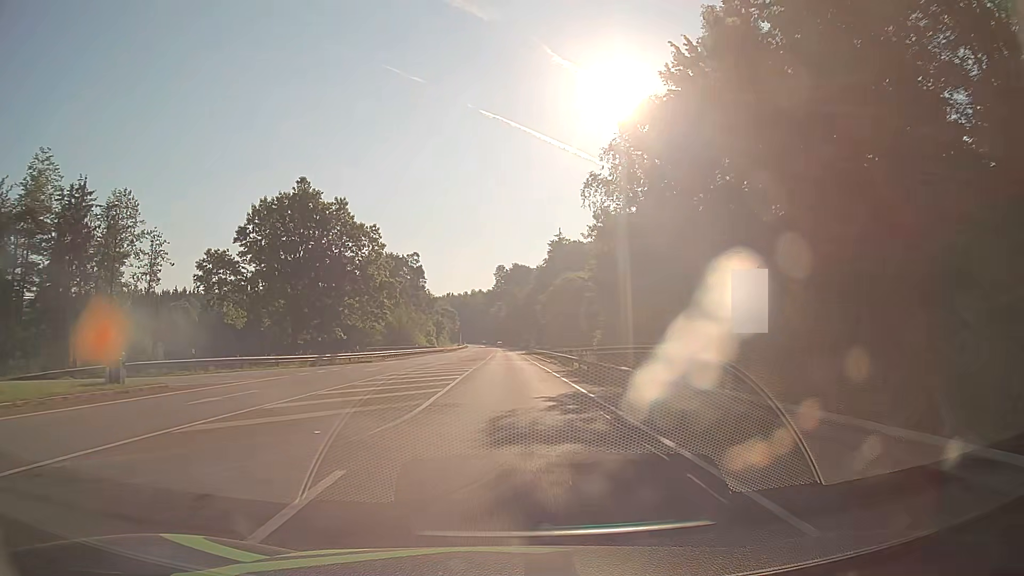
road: secondary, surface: asphalt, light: Day
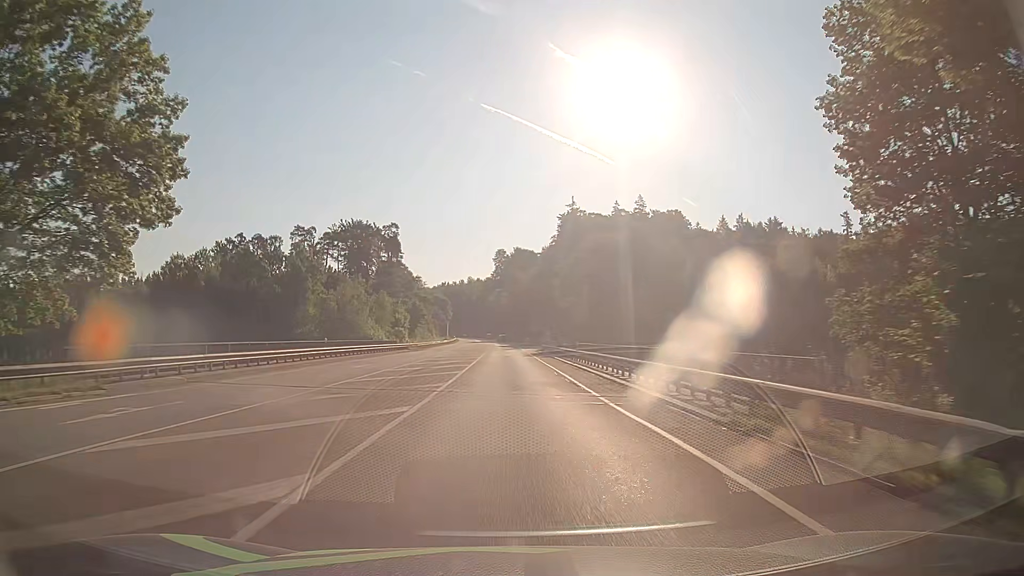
(-0.2, +43.0) m; 0°
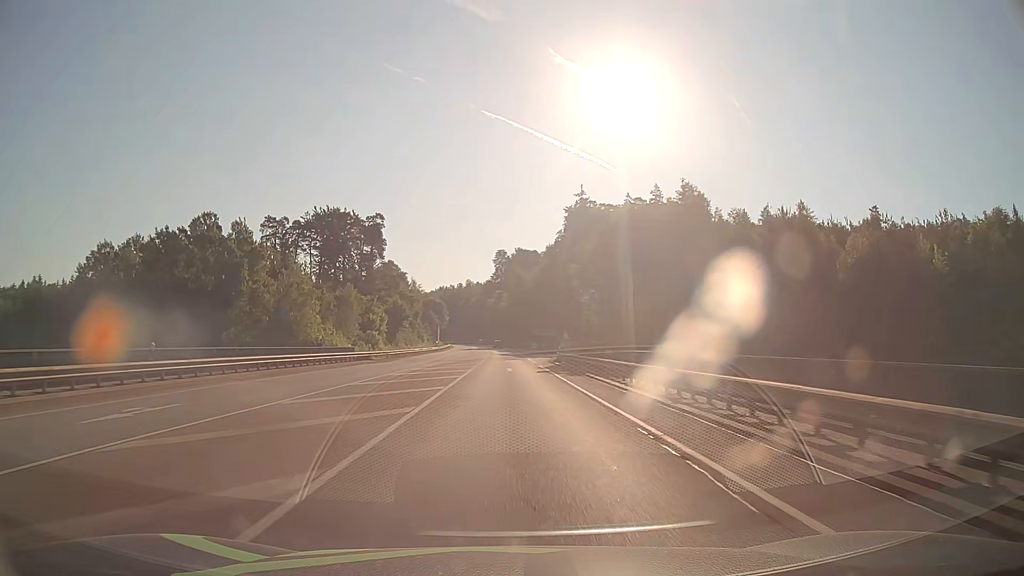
(0.0, +21.5) m; 0°
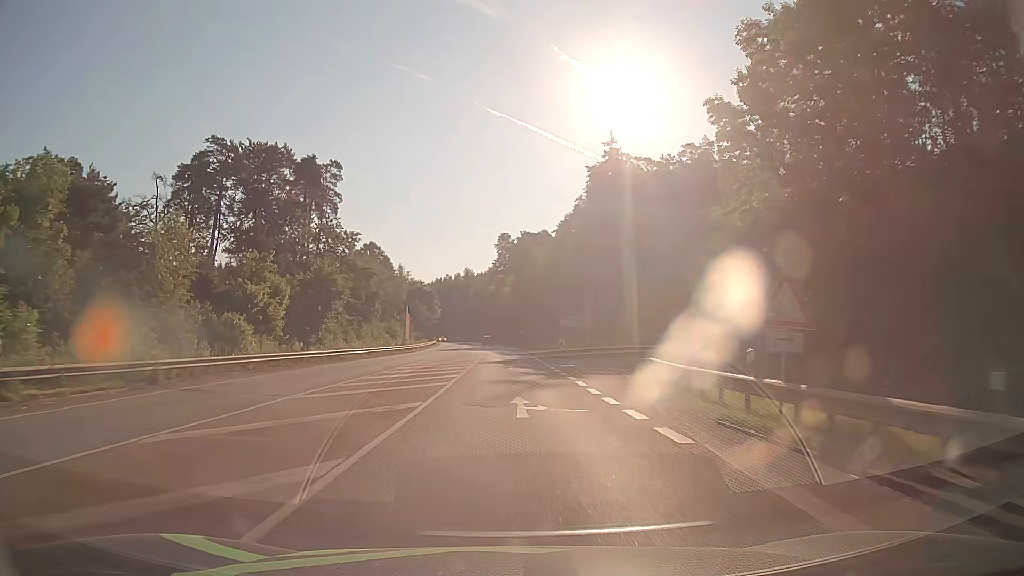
(-0.4, +43.0) m; -1°
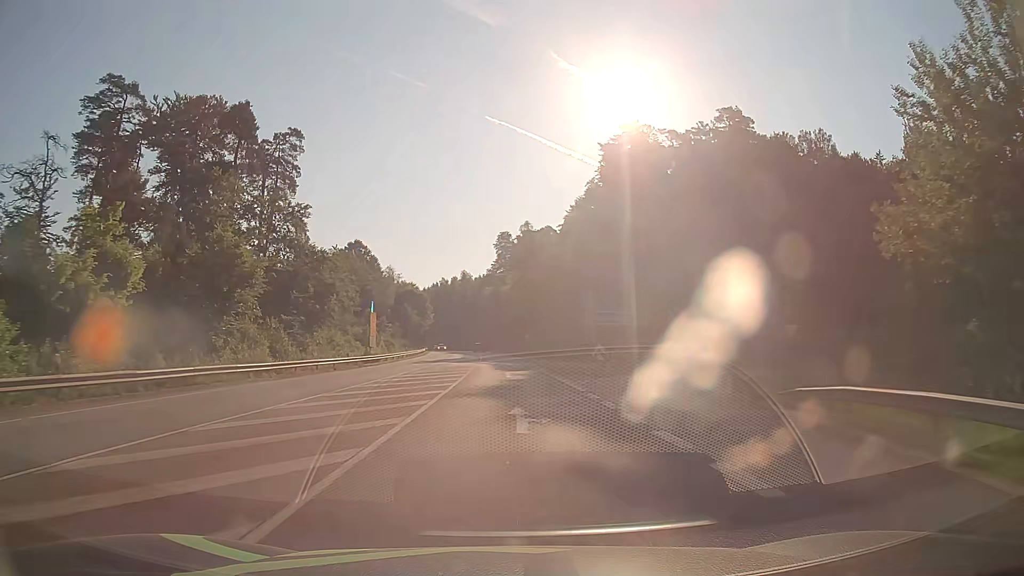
(0.0, +21.5) m; 0°
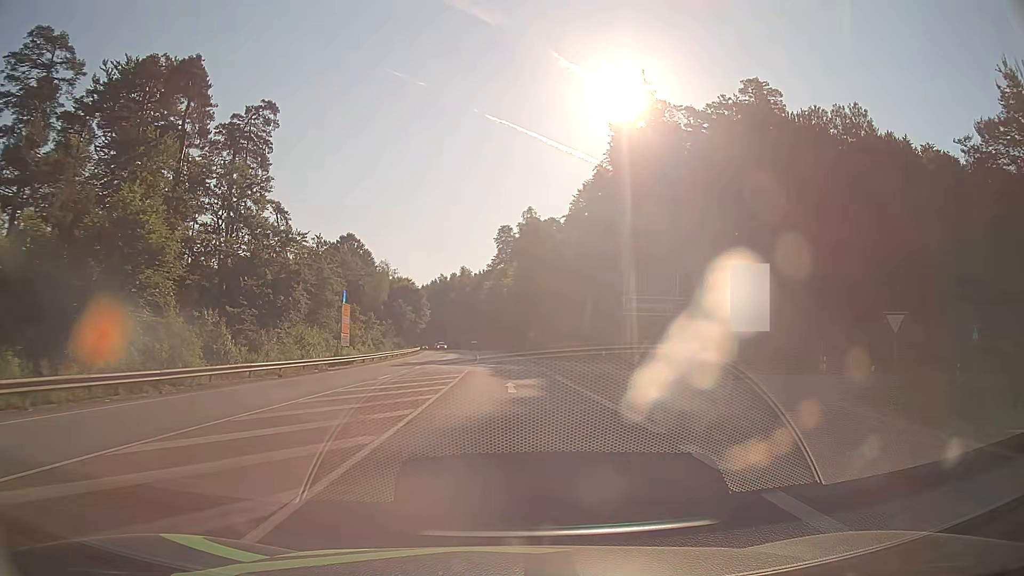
(0.0, +10.7) m; 0°
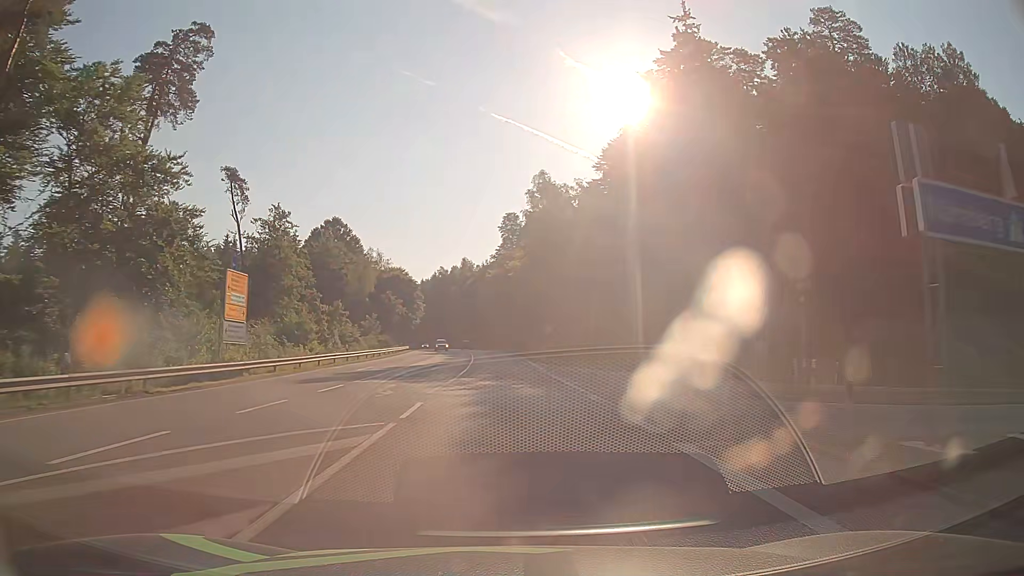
(-0.1, +21.4) m; 0°
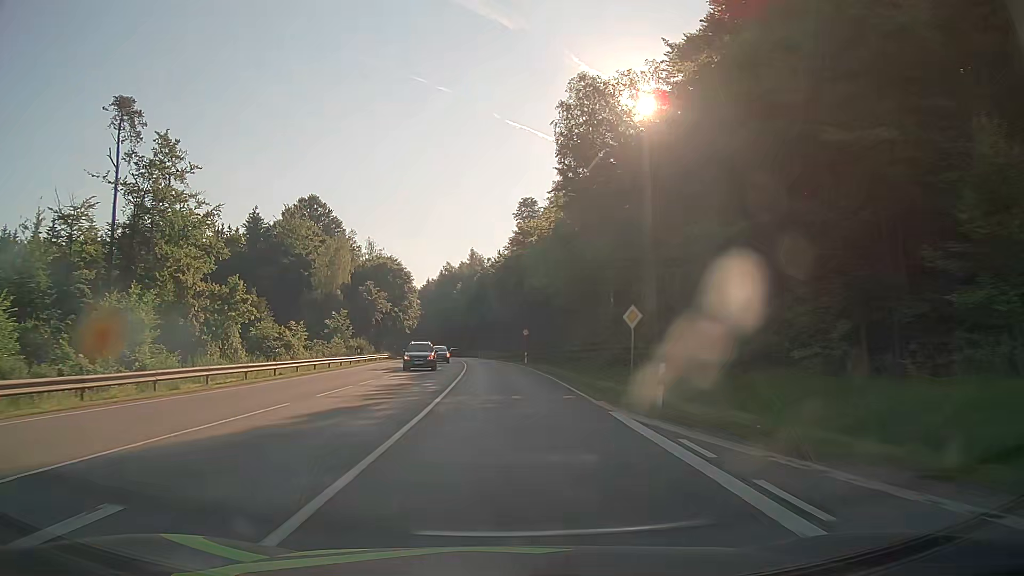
(-0.4, +32.2) m; -1°
(0, +10) (0, +20) (0, +30) (-1, +40) (-1, +50) (-2, +60) (-3, +70) (-4, +80) (-5, +90) (-6, +100) m
